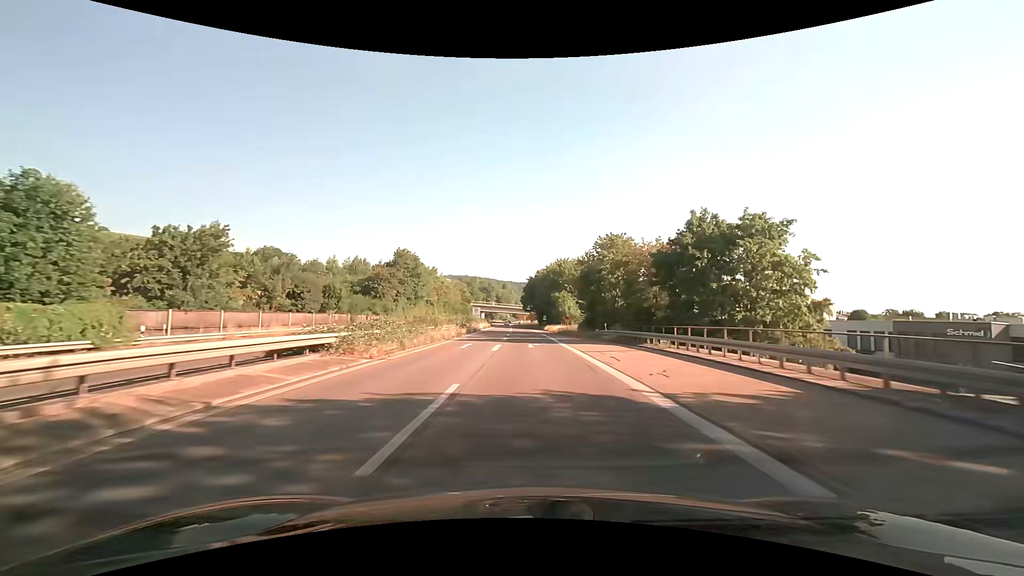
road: trunk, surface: asphalt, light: Day
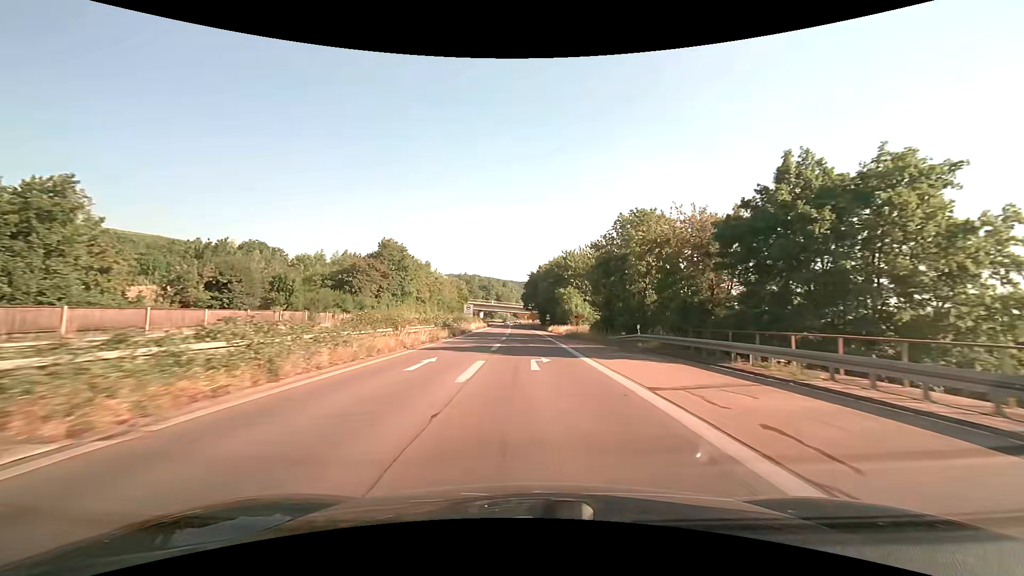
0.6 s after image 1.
(0.0, +11.6) m; 0°
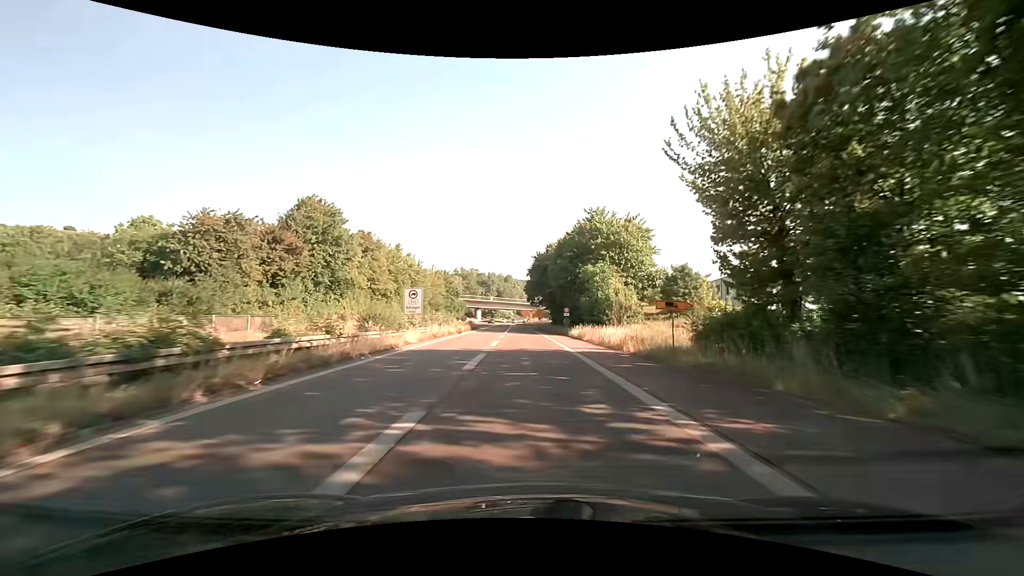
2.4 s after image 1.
(-0.1, +33.5) m; -1°
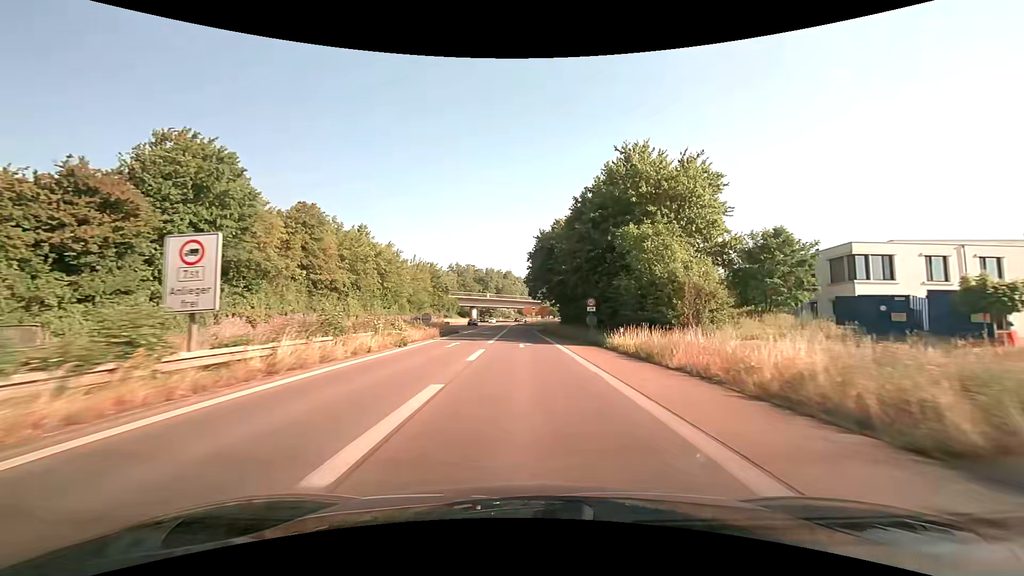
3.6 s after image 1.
(0.0, +21.1) m; 0°
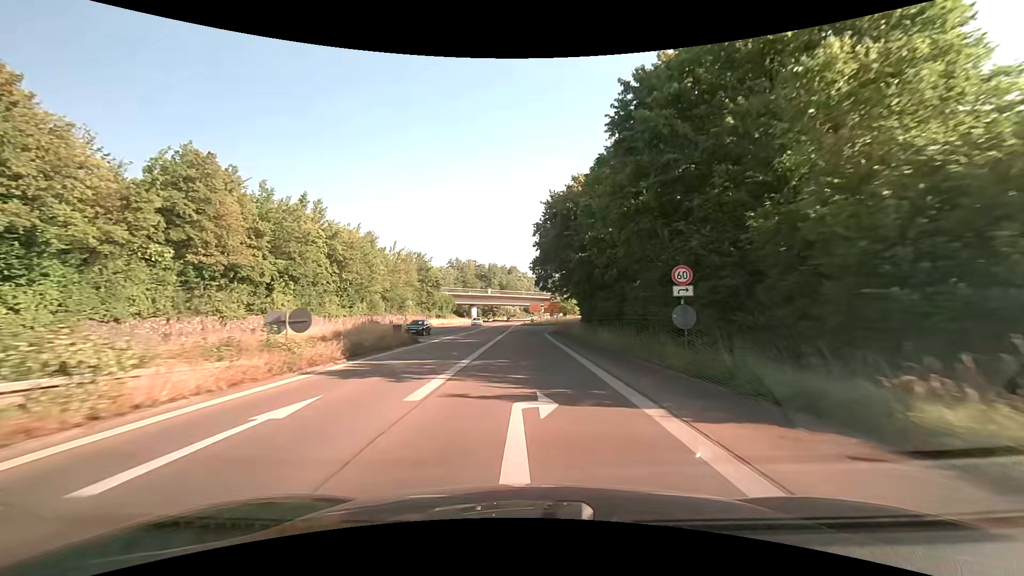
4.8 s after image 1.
(-0.2, +20.0) m; -1°
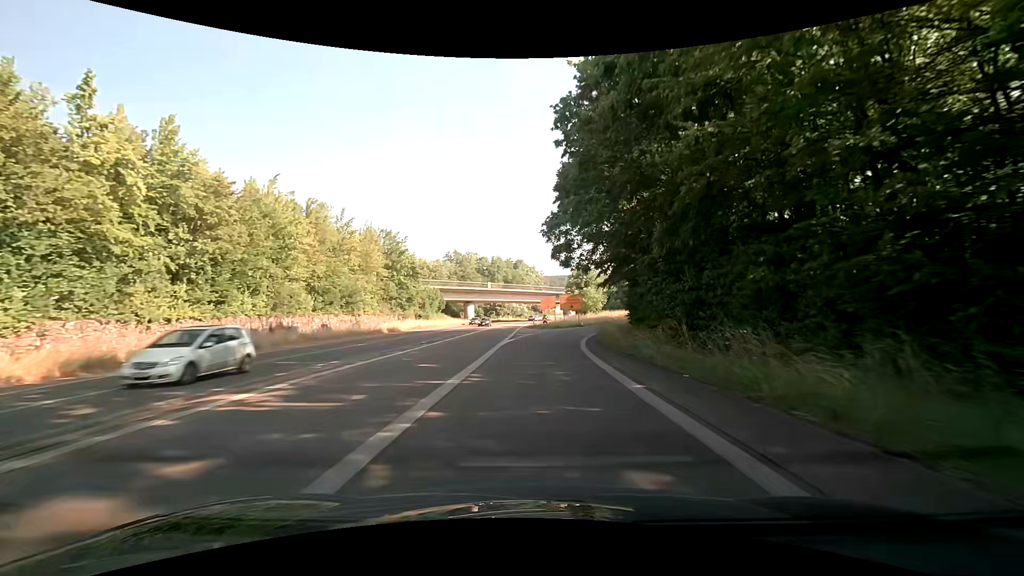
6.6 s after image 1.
(-0.4, +27.4) m; -1°
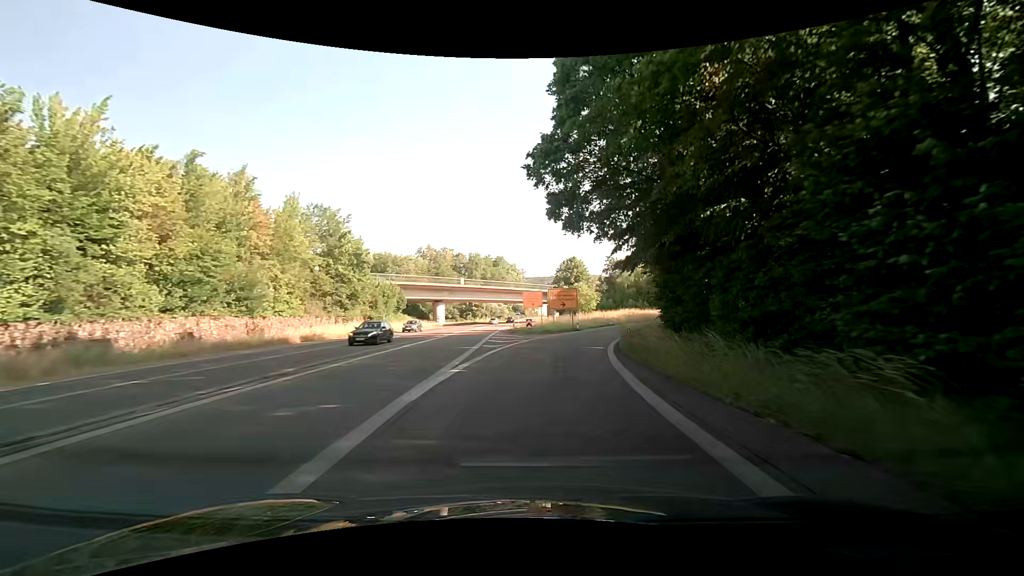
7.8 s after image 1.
(+0.2, +16.8) m; +2°
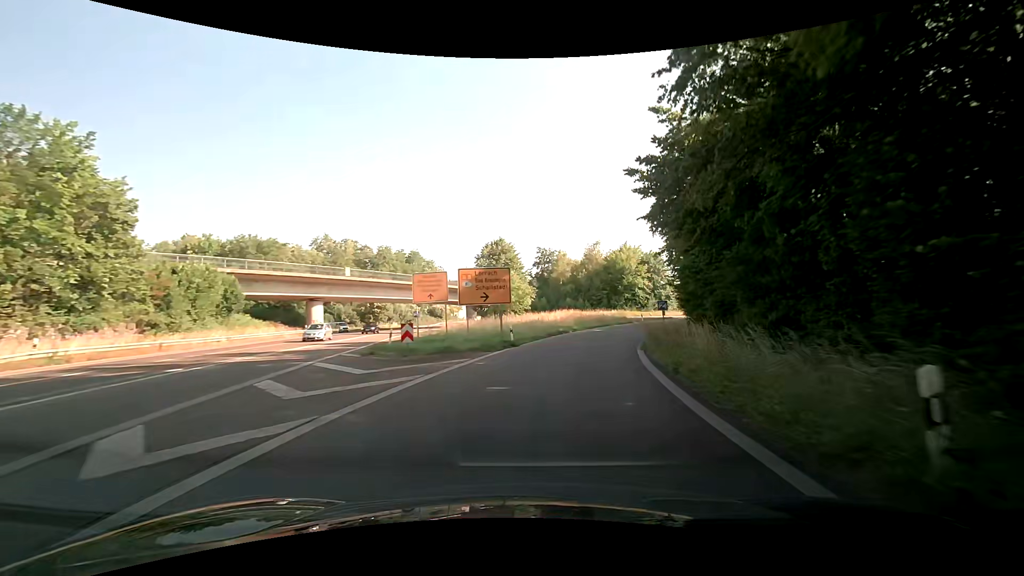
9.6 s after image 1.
(+1.3, +24.4) m; +8°
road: trunk_link
(+1, +10) (+2, +20) (+4, +30) (+7, +39) (+11, +48) (+16, +57) (+21, +66) (+27, +74) (+34, +81) (+41, +88) m
